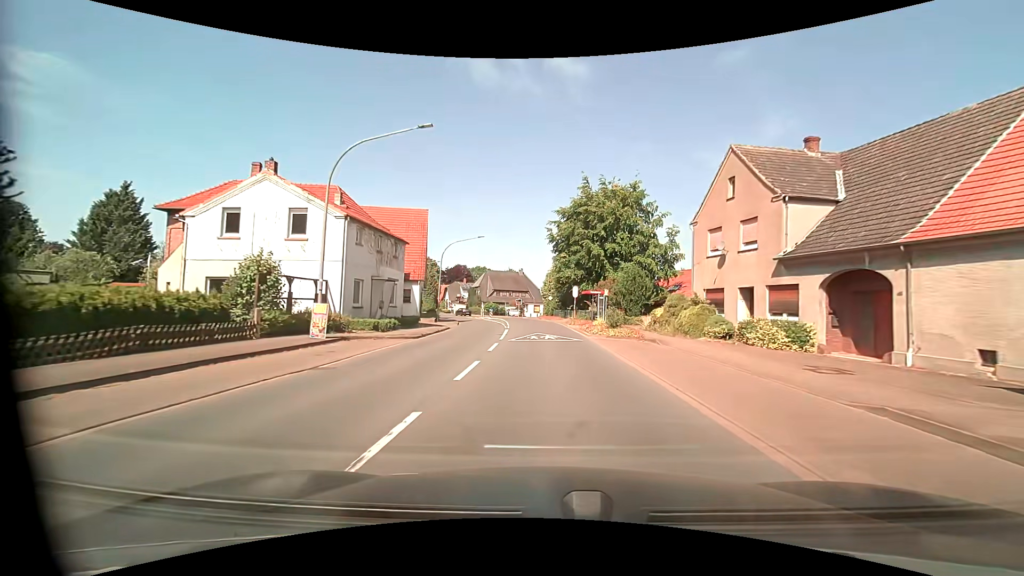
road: primary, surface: asphalt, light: Day
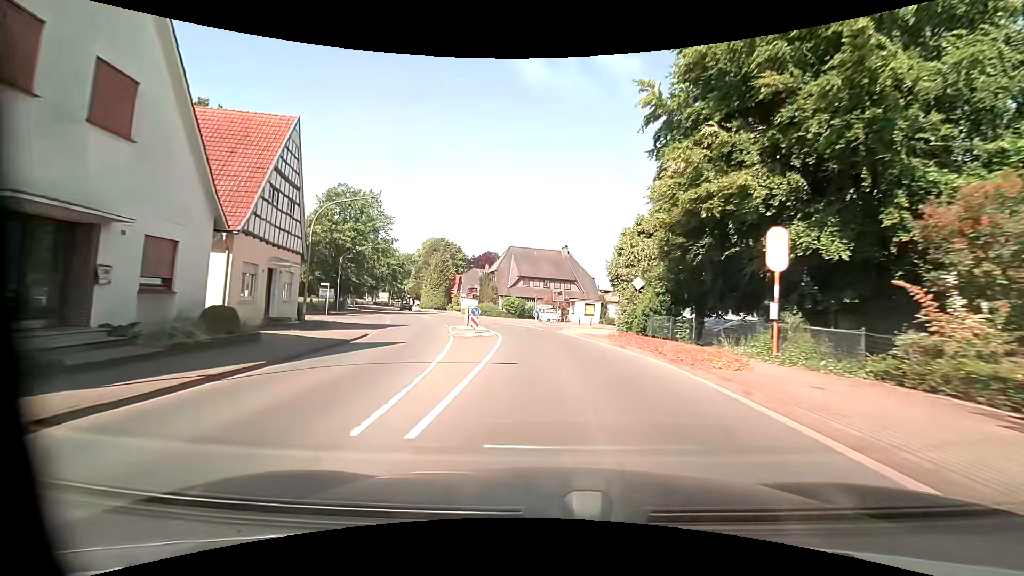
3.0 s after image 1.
(-1.2, +39.7) m; -4°
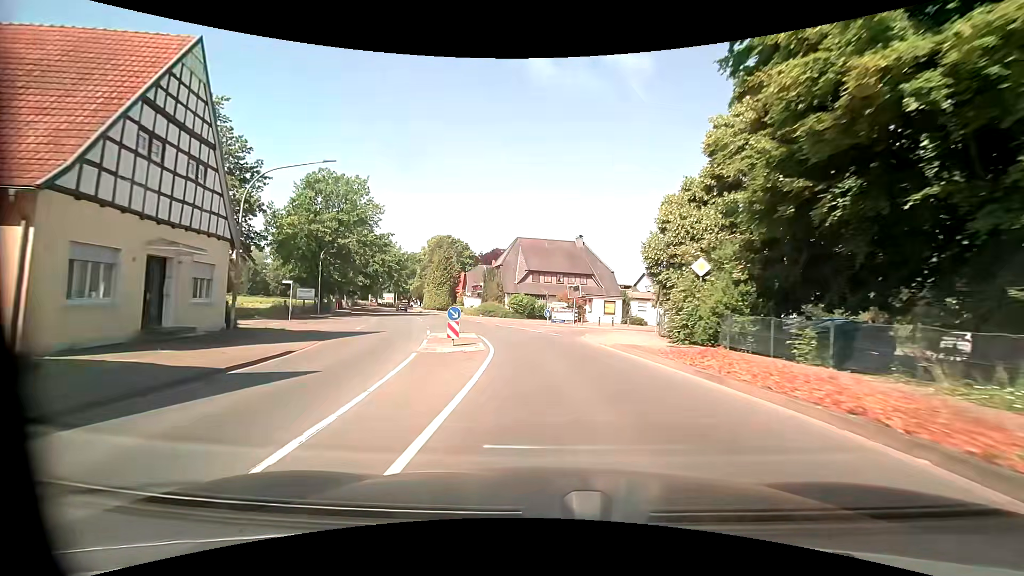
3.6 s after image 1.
(-0.1, +8.0) m; -2°
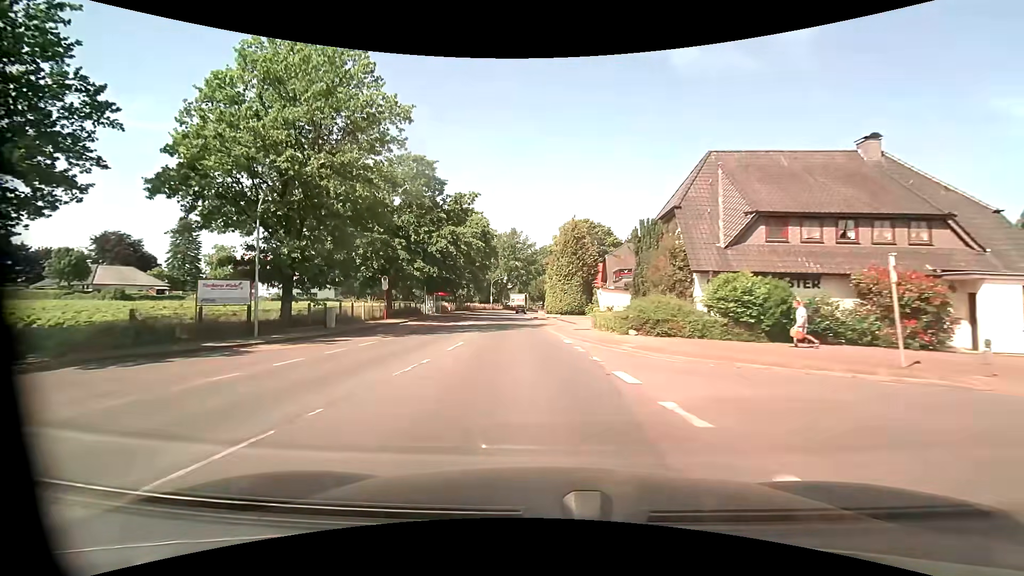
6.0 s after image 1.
(-3.5, +31.6) m; -17°
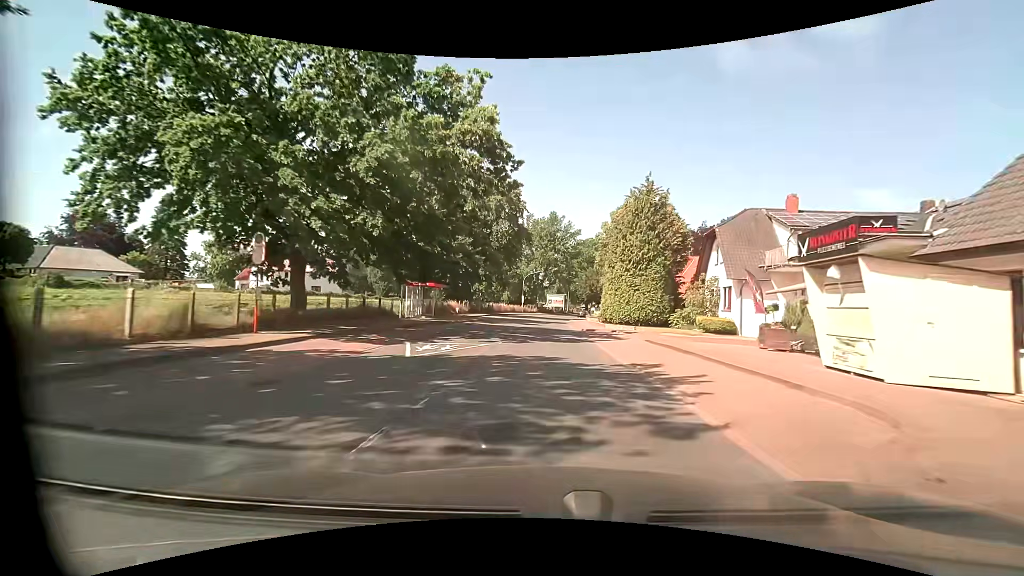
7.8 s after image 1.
(-1.5, +23.9) m; -5°
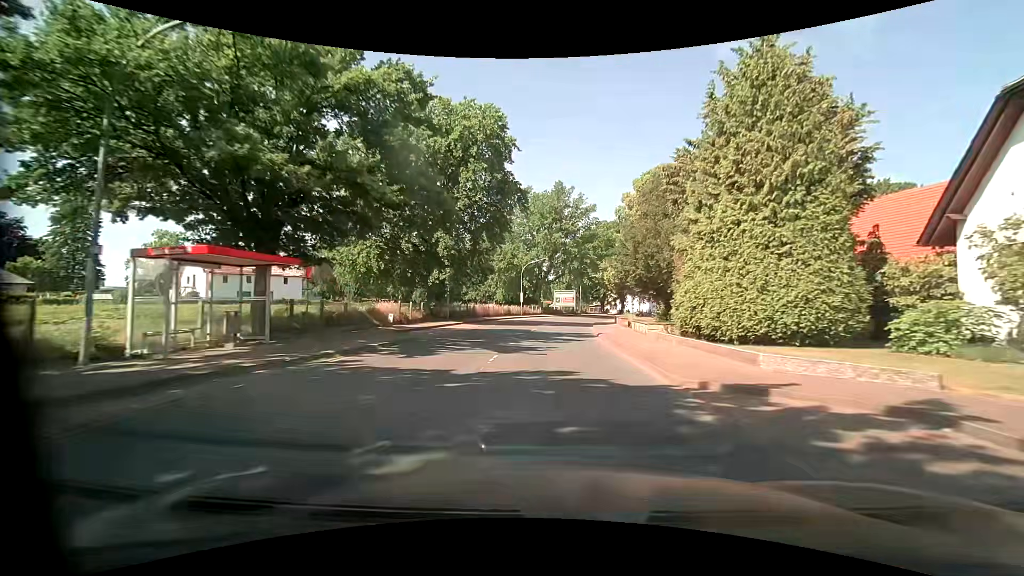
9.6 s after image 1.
(+0.1, +23.9) m; 0°
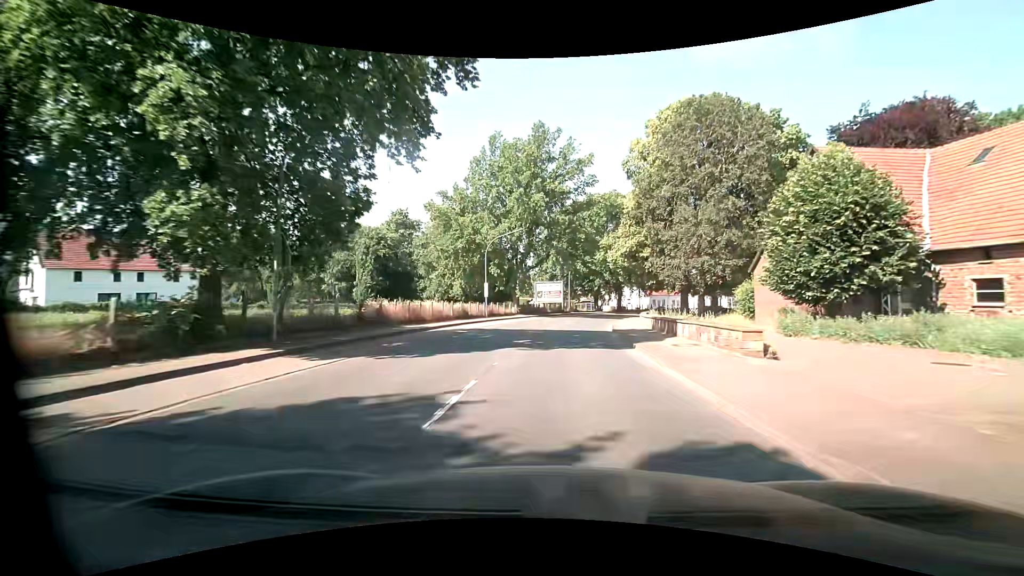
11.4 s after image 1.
(+0.1, +23.9) m; +2°
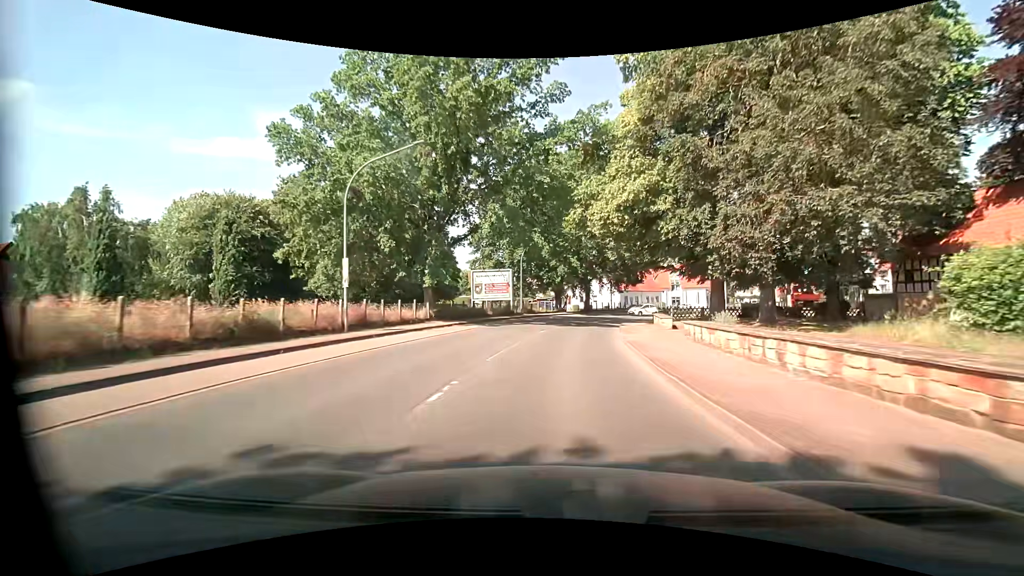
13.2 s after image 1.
(+1.1, +23.8) m; +5°
(0, +10) (+1, +20) (+2, +30) (+4, +40) (+7, +49) (+11, +59) (+15, +68) (+20, +76) (+26, +85) (+31, +93) m
